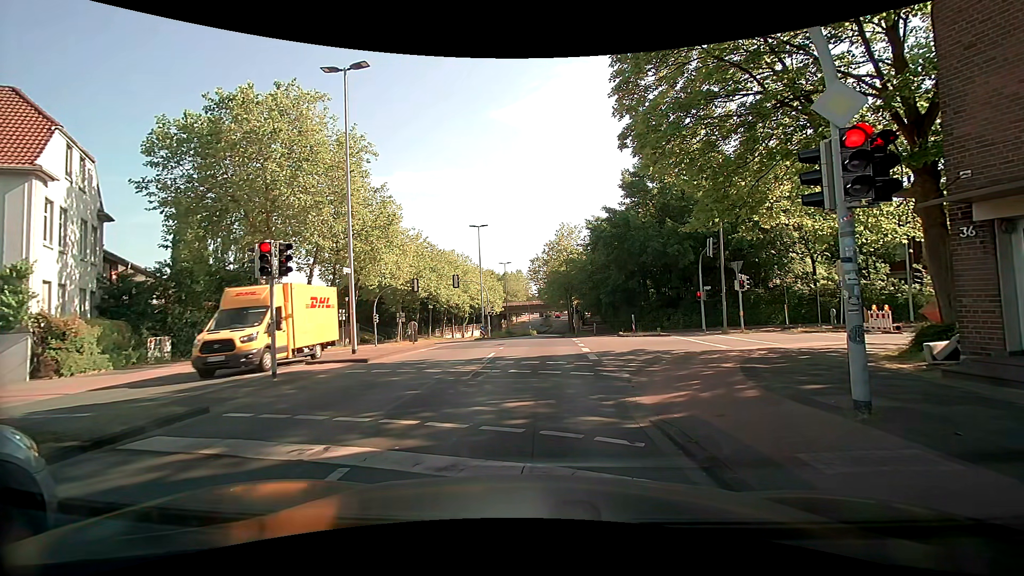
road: tertiary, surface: asphalt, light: Day
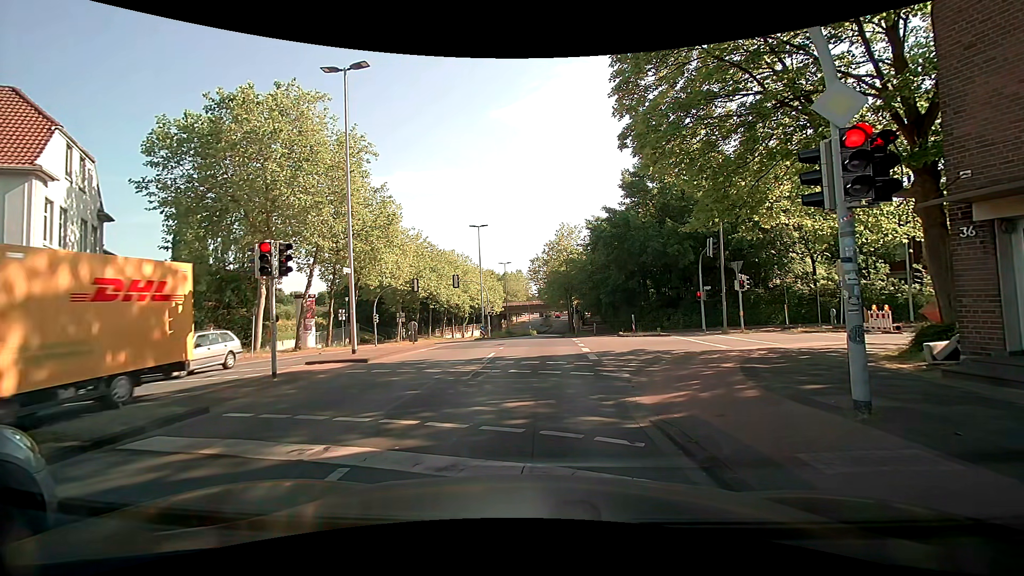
(0.0, 0.0) m; 0°
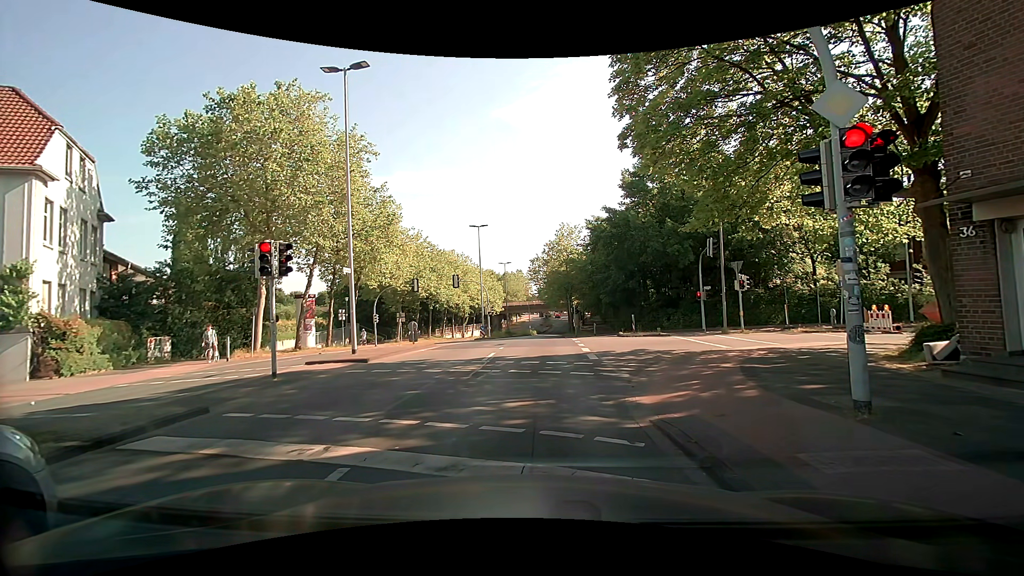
(0.0, 0.0) m; 0°
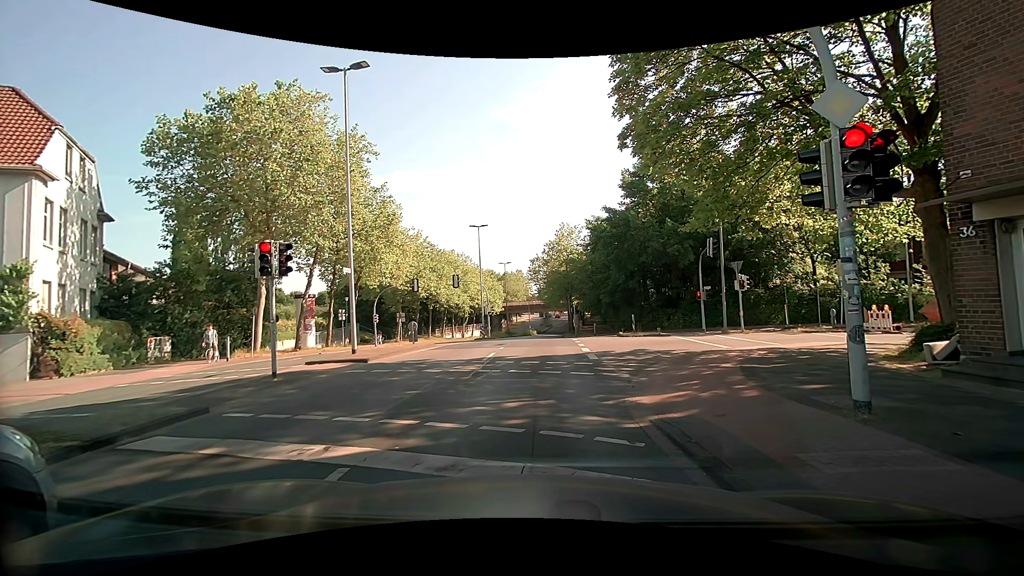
(0.0, 0.0) m; 0°
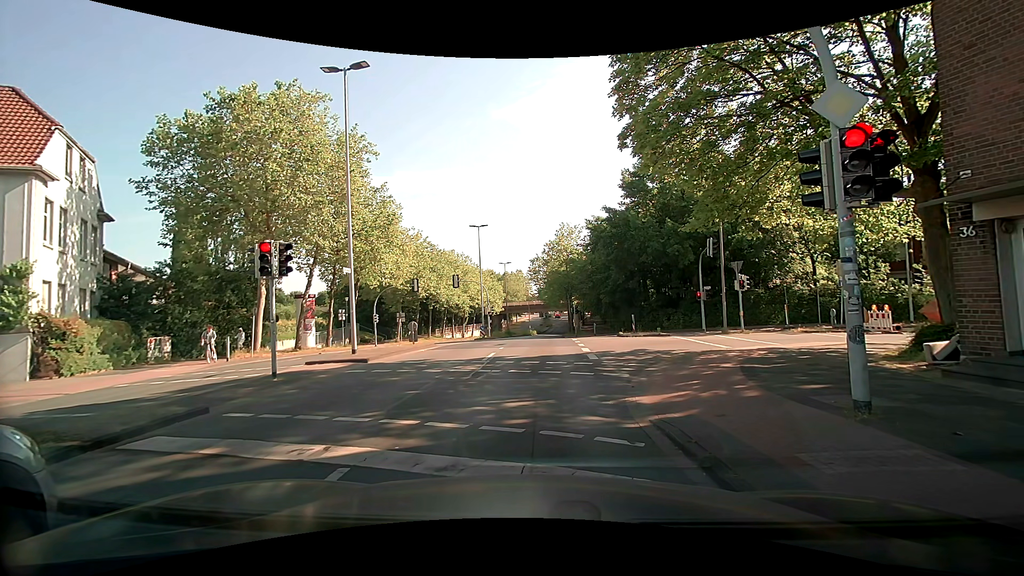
(0.0, 0.0) m; 0°
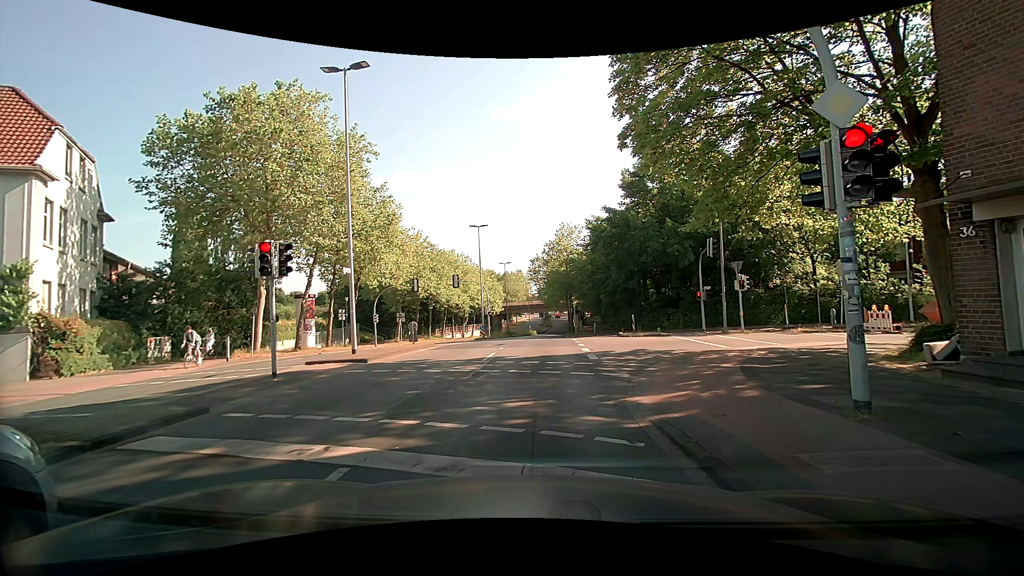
(0.0, 0.0) m; 0°
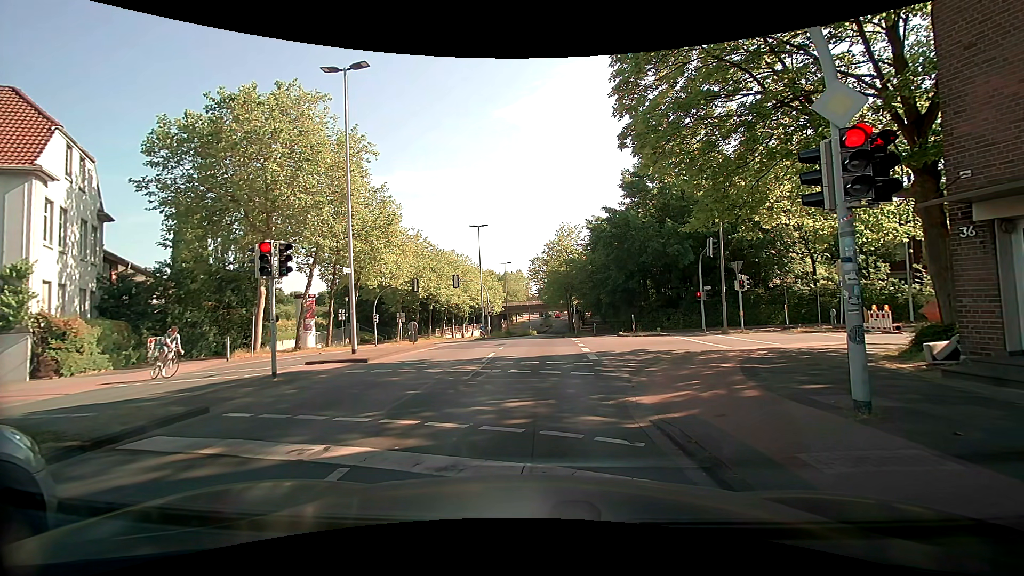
(0.0, 0.0) m; 0°
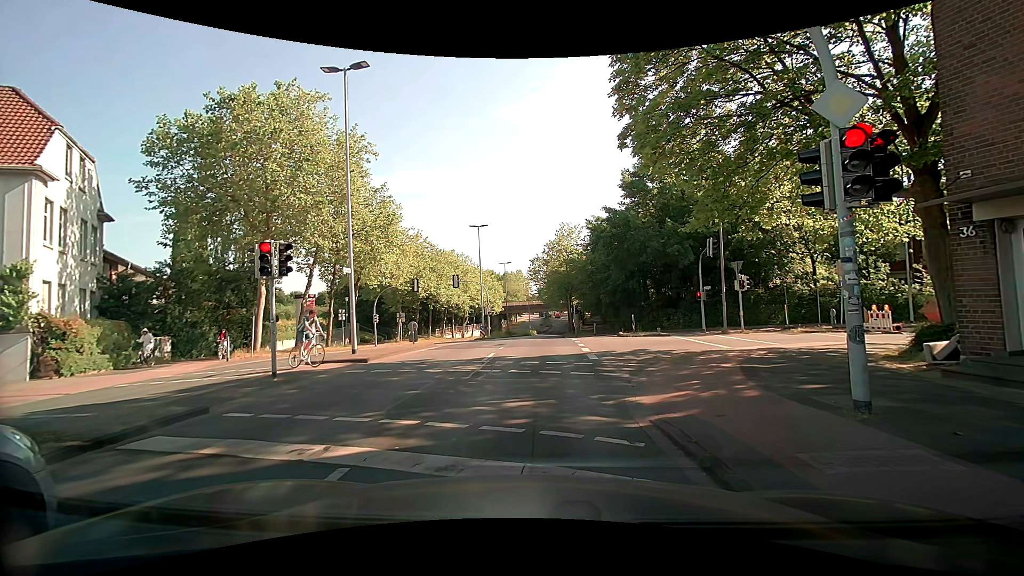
(0.0, 0.0) m; 0°
